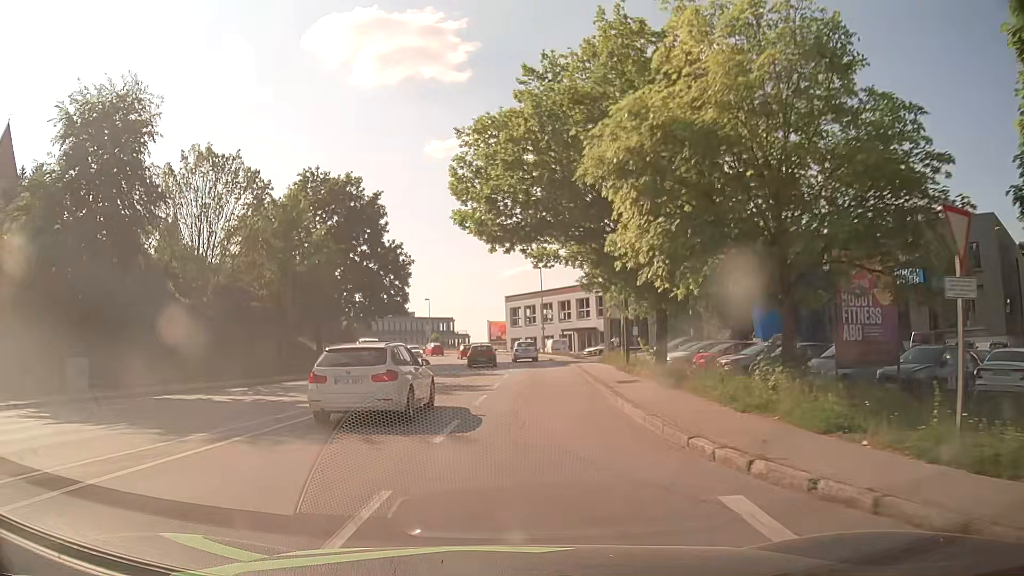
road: tertiary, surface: asphalt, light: Day
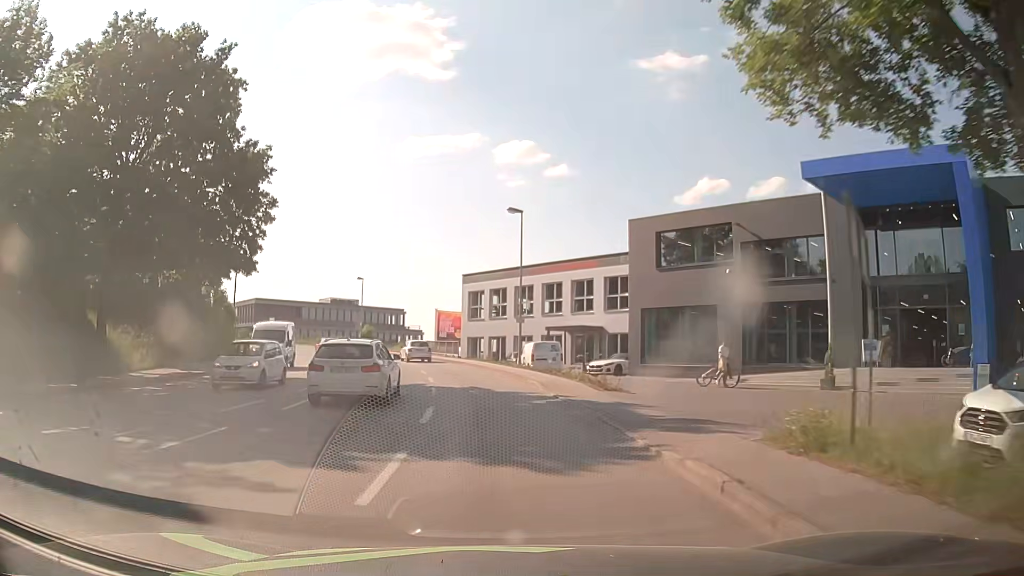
(+0.8, +27.8) m; +3°
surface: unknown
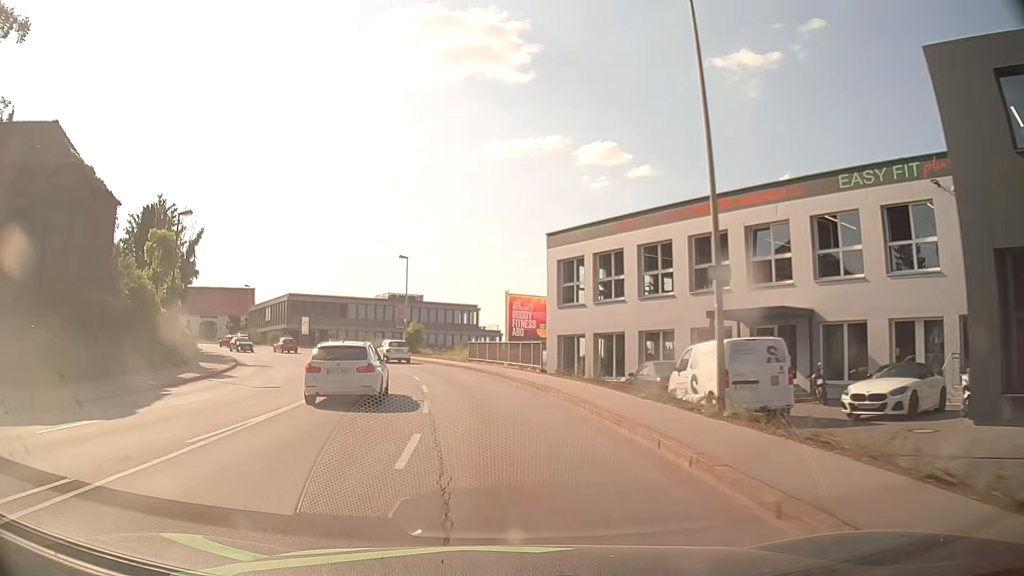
(-1.0, +22.5) m; -7°
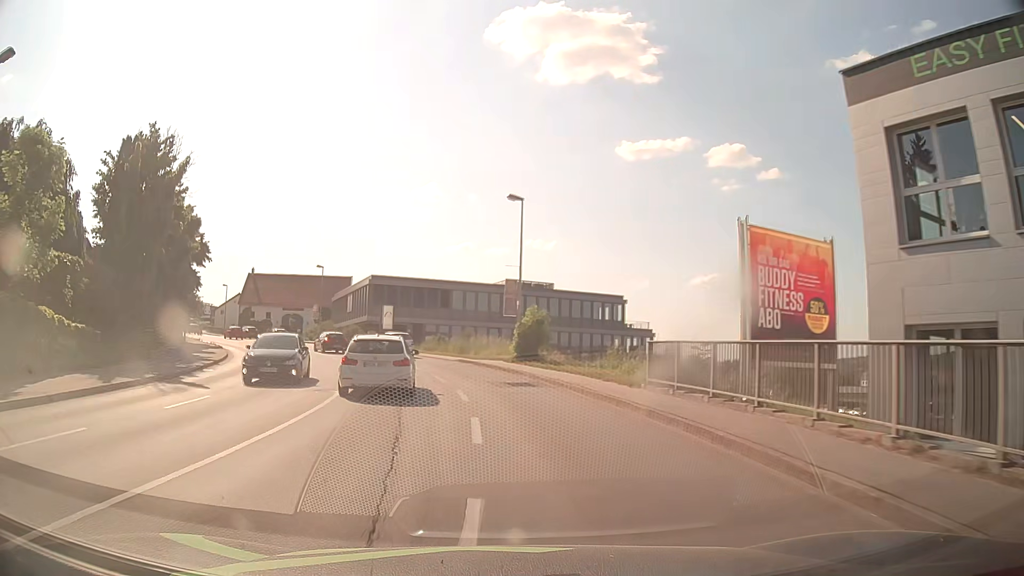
(-2.1, +22.4) m; -11°
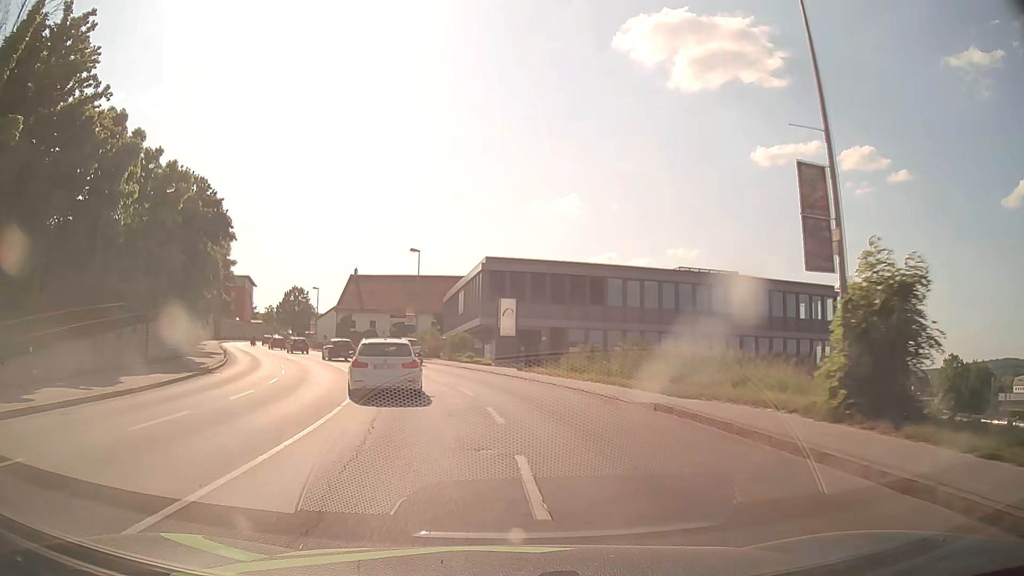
(-2.1, +21.7) m; -12°
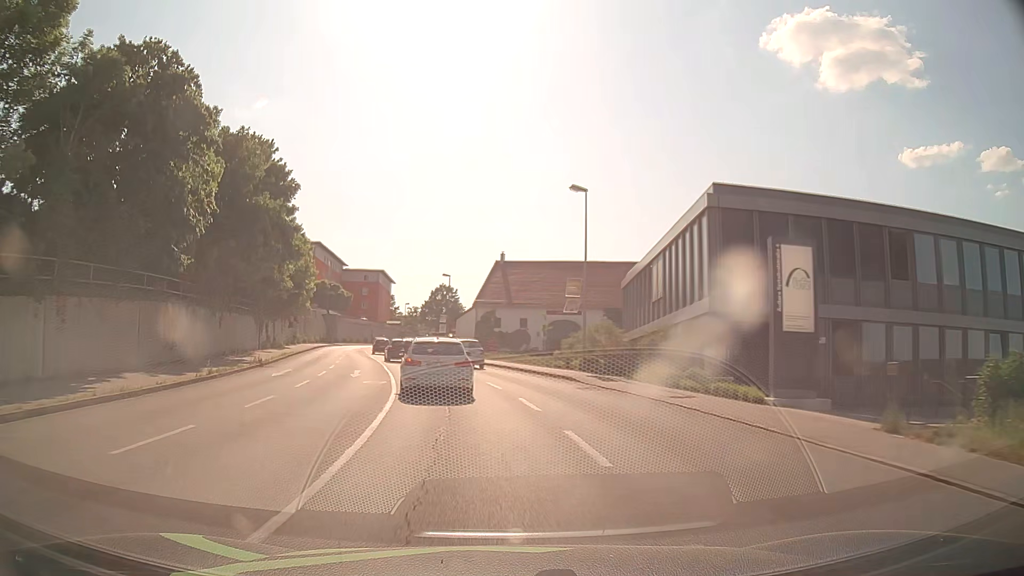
(-2.8, +21.4) m; -14°
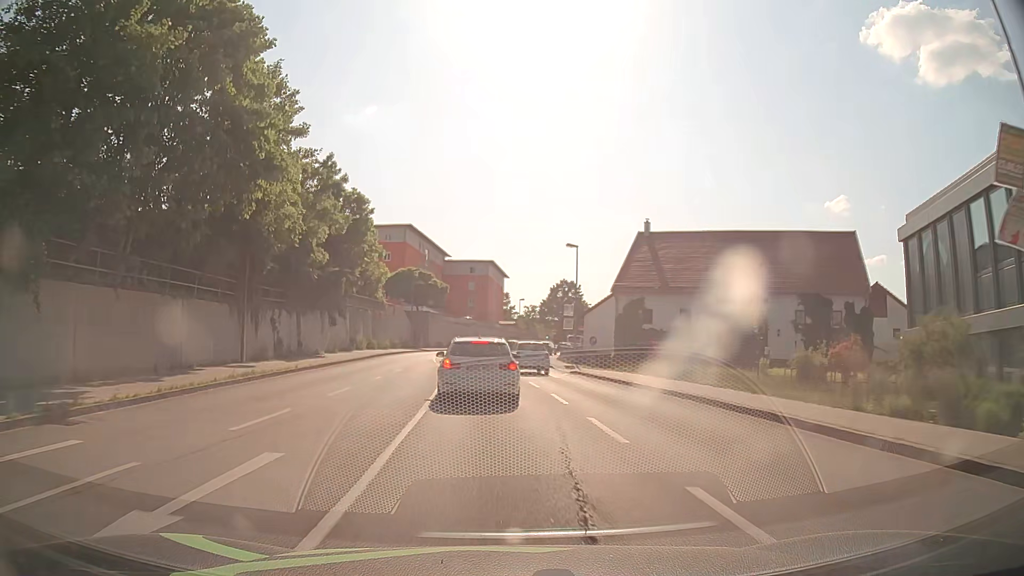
(-2.4, +22.0) m; -11°
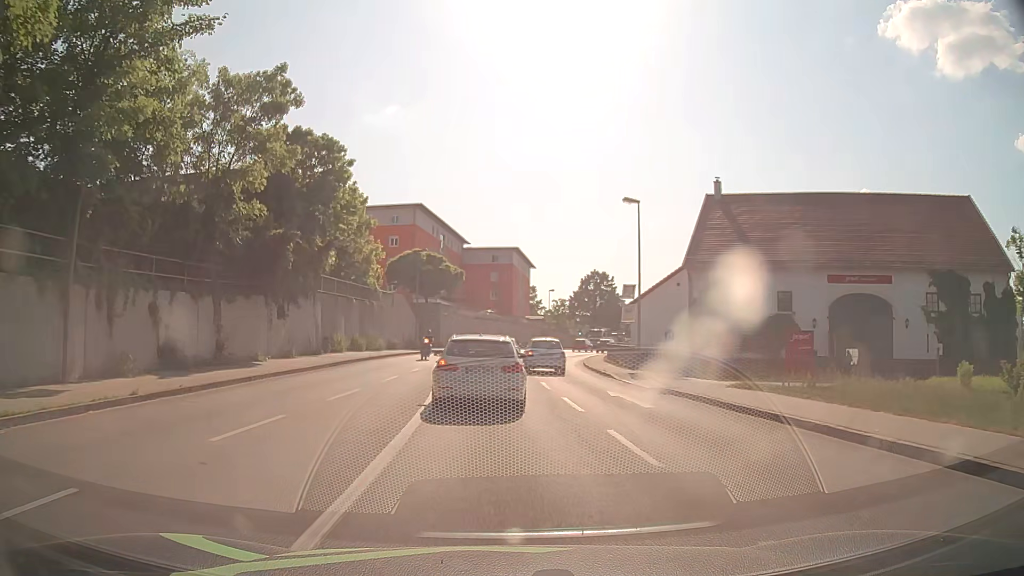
(-0.3, +13.5) m; -2°
(0, +10) (0, +20) (0, +30) (0, +40) (+1, +50) (+3, +60) (+6, +69) (+10, +79) (+14, +88) (+18, +97) m
